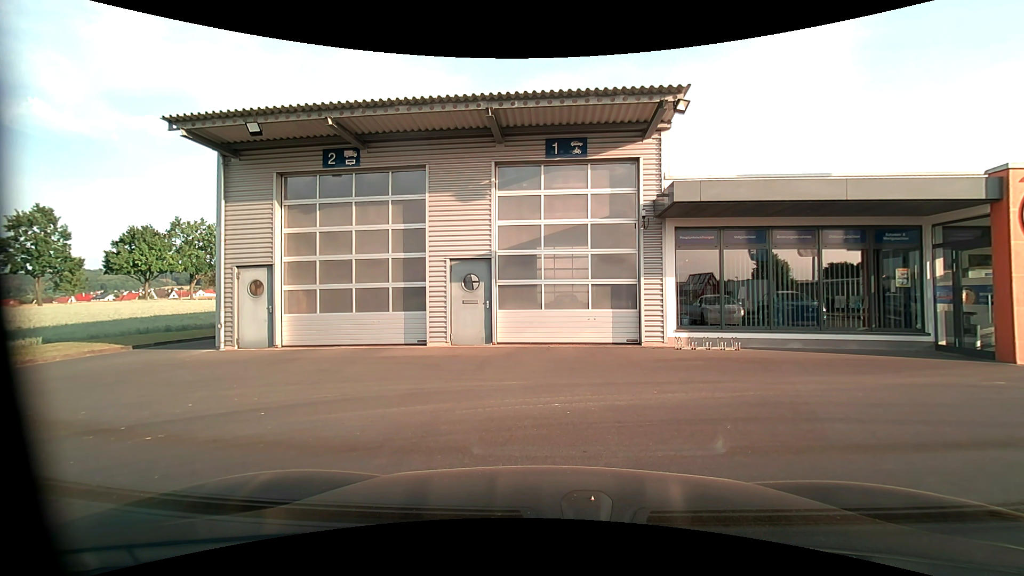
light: Day
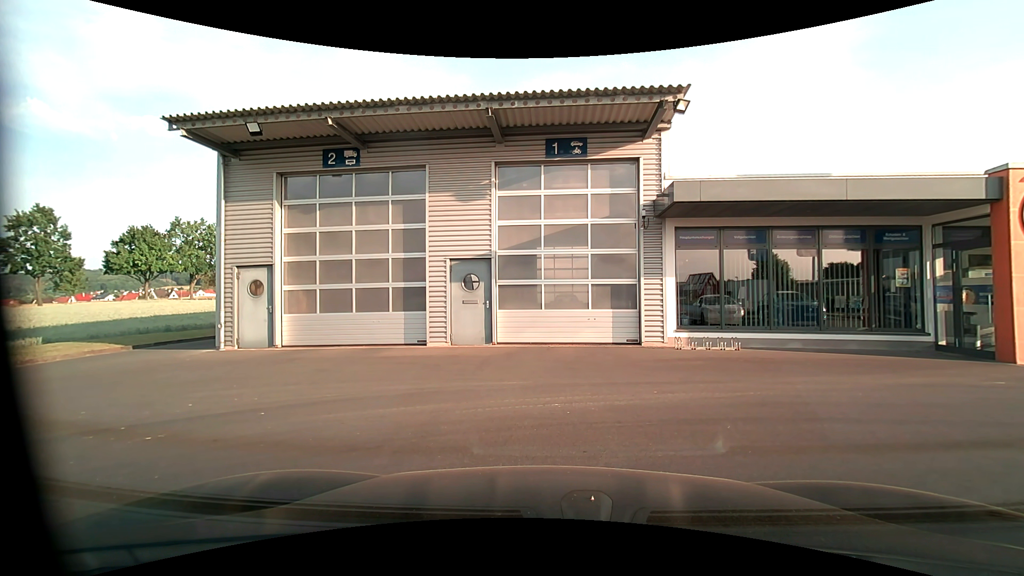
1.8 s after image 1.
(0.0, 0.0) m; 0°
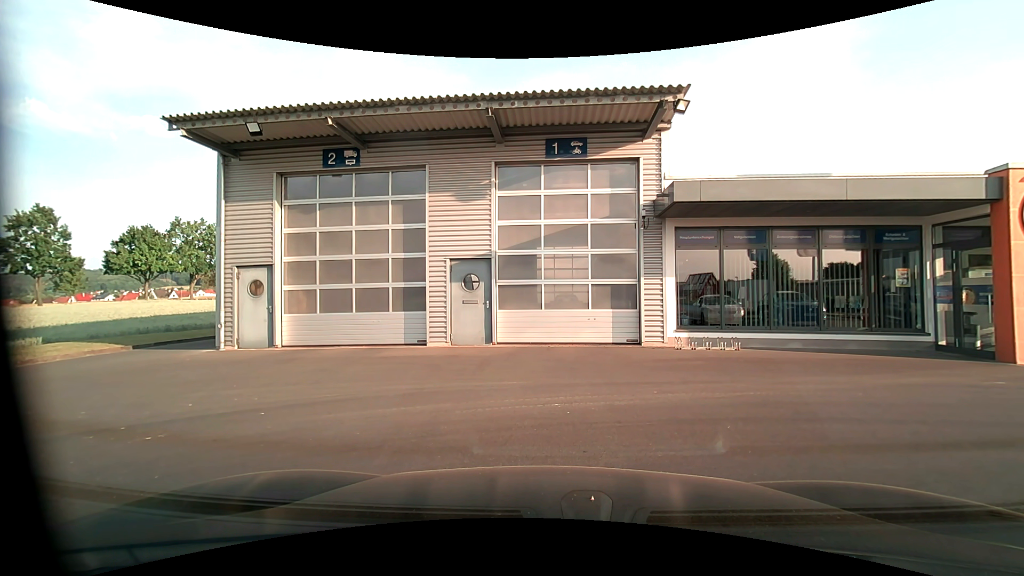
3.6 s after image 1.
(0.0, 0.0) m; 0°
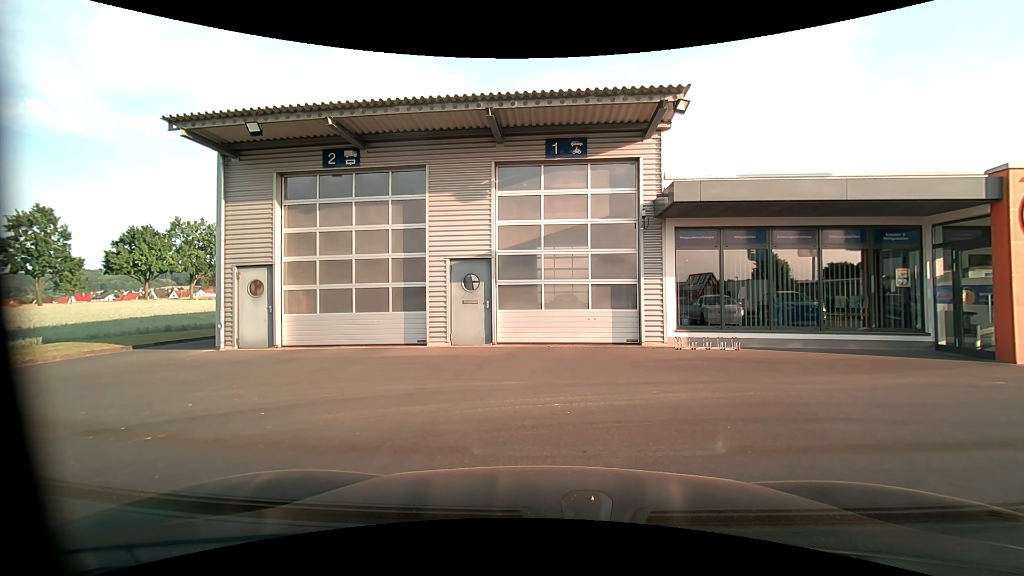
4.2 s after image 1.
(0.0, 0.0) m; 0°
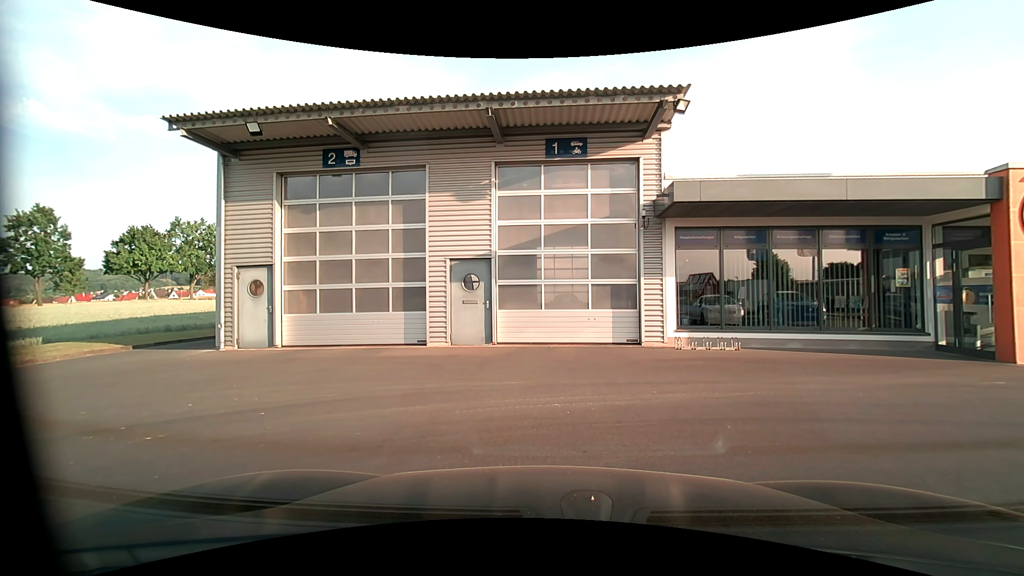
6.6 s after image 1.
(0.0, 0.0) m; 0°
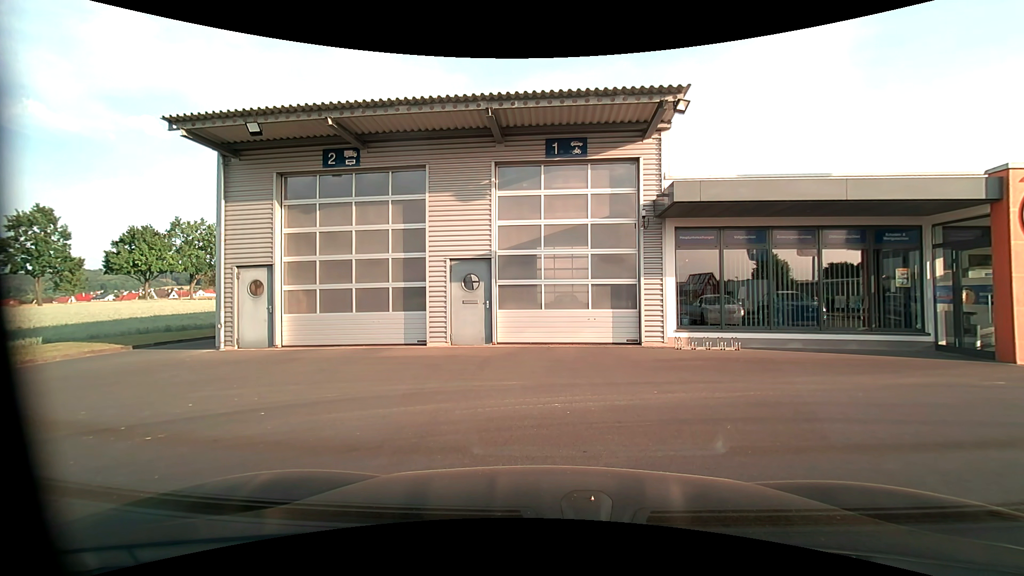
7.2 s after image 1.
(0.0, 0.0) m; 0°
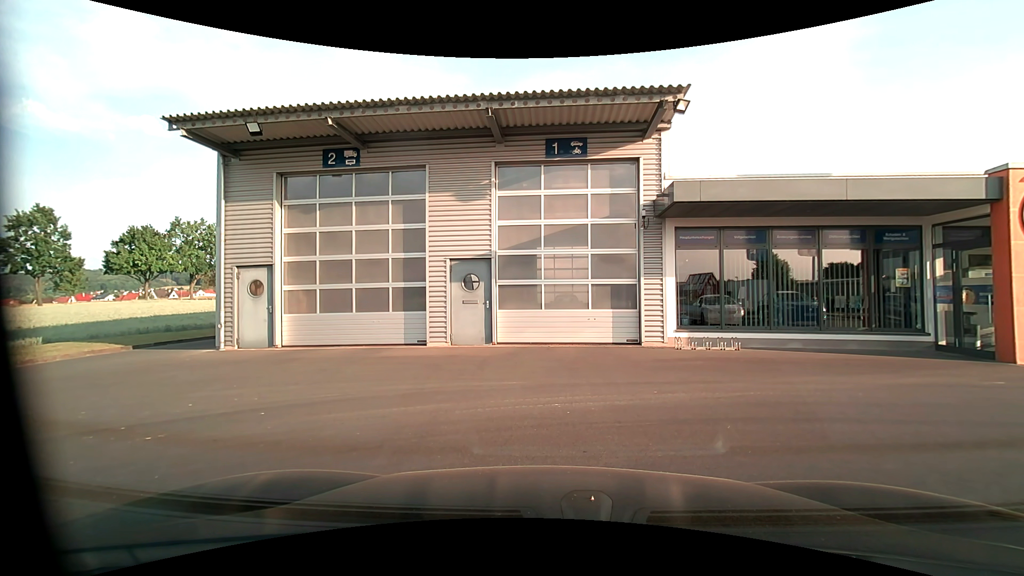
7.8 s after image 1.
(0.0, 0.0) m; 0°
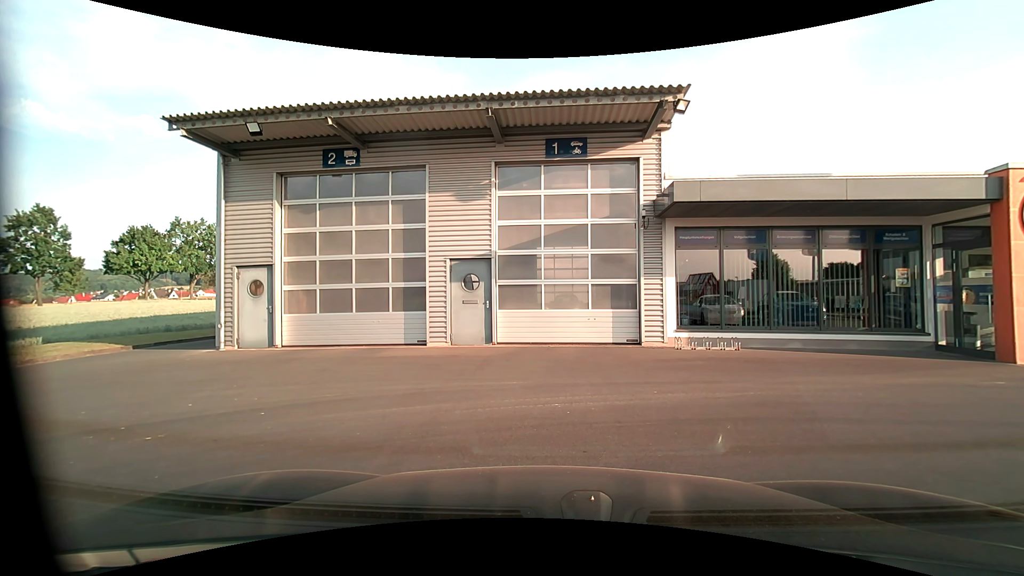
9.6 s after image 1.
(0.0, 0.0) m; 0°
